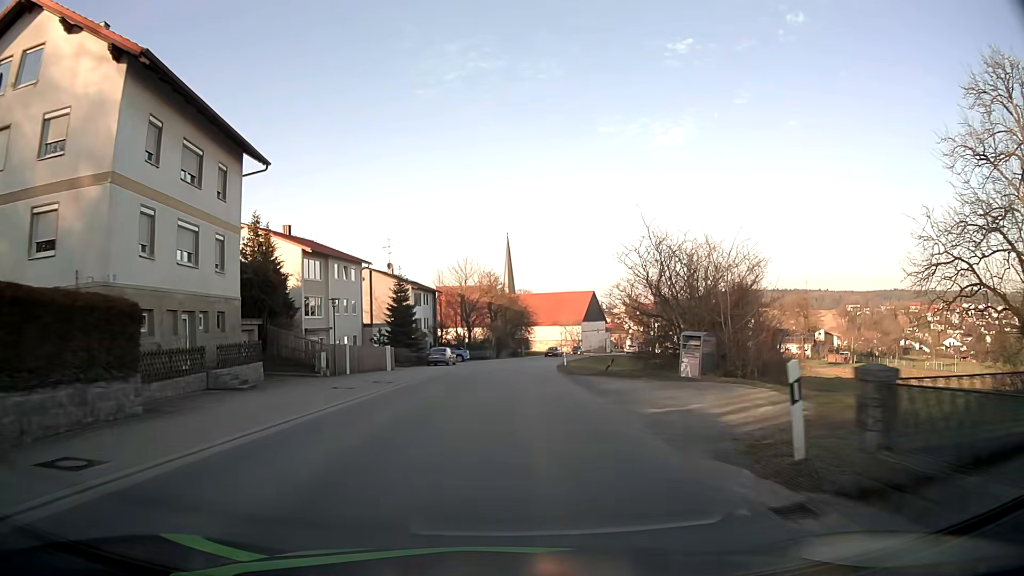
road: tertiary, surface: asphalt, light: Day
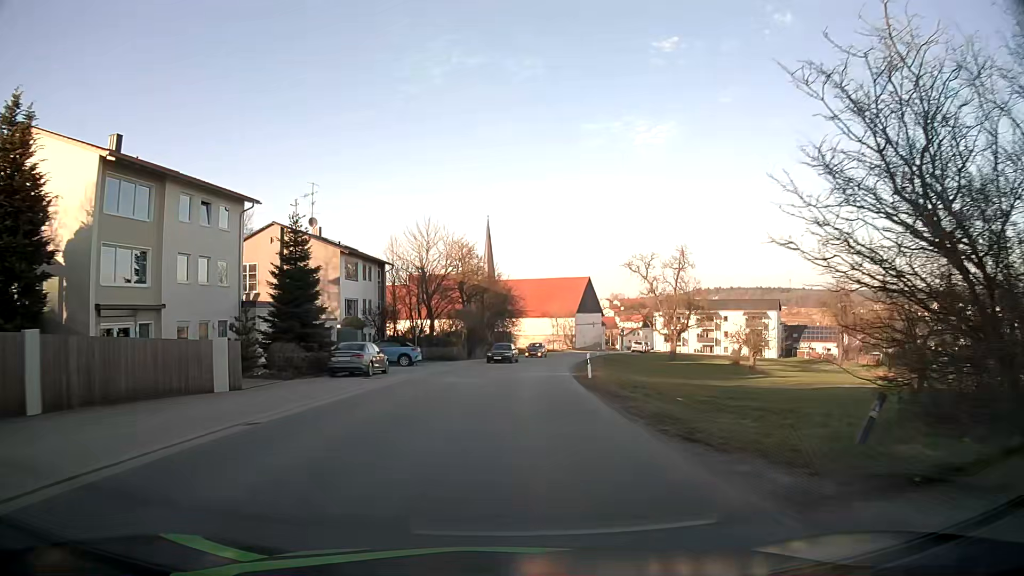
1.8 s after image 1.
(+0.2, +24.7) m; +2°
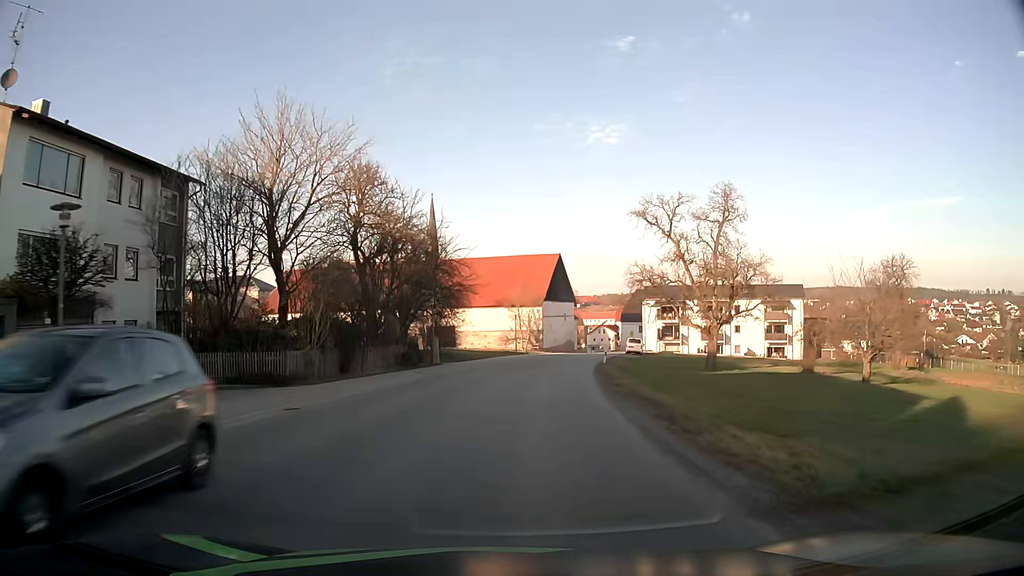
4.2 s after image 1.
(+1.1, +32.2) m; +4°
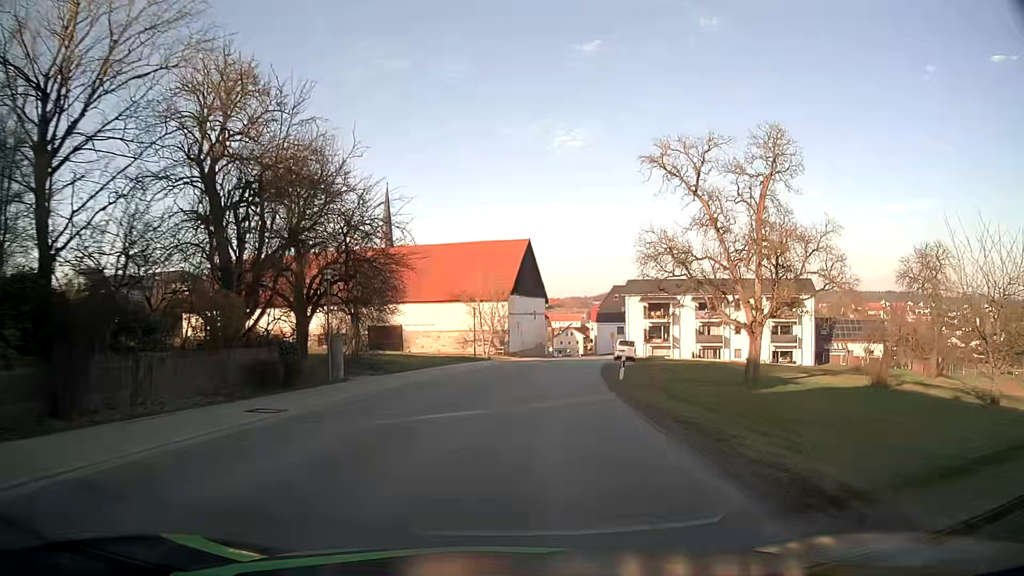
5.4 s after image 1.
(+0.4, +16.0) m; +3°
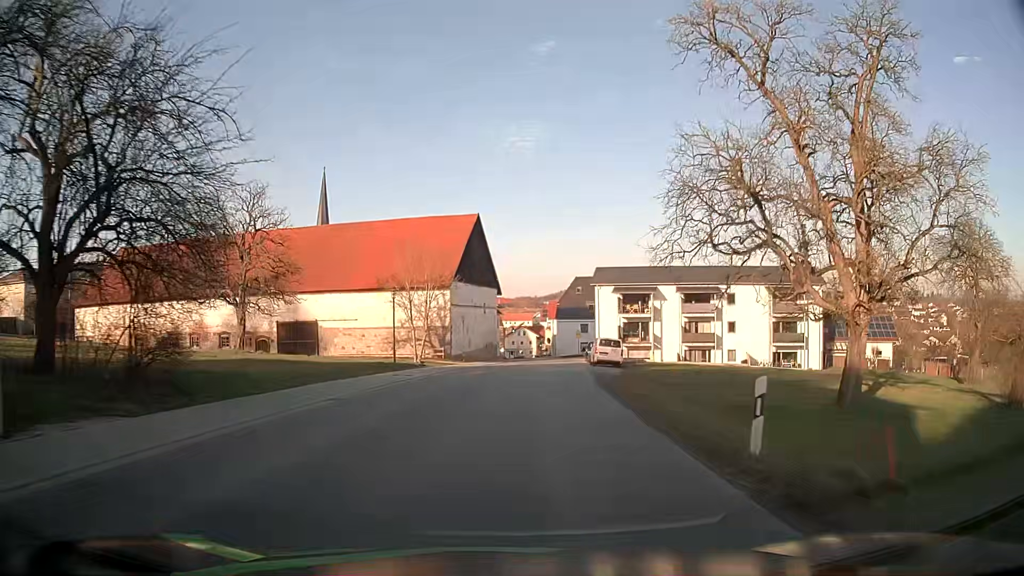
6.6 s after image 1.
(+0.5, +15.9) m; +4°
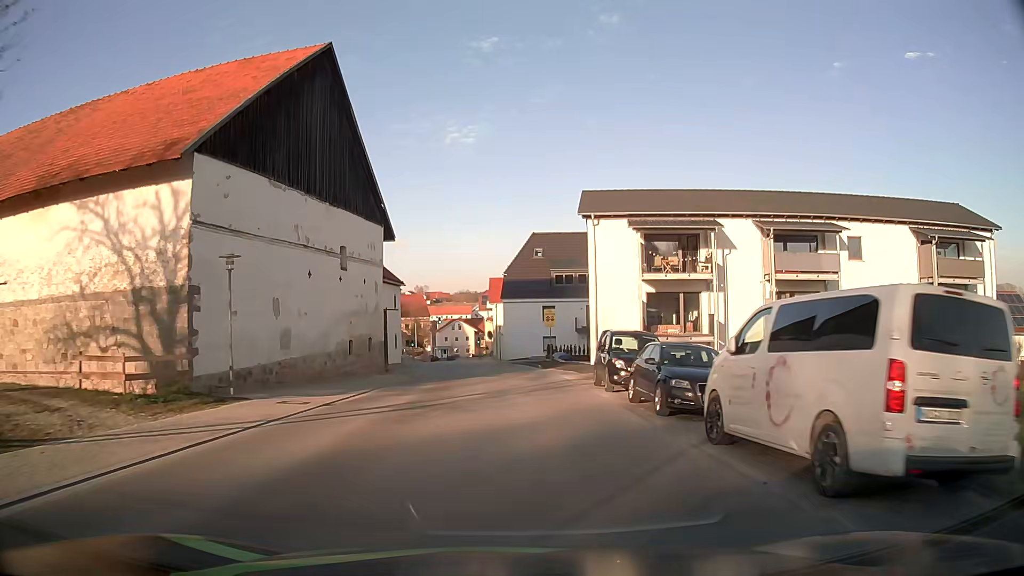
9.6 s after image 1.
(+2.5, +38.4) m; +5°
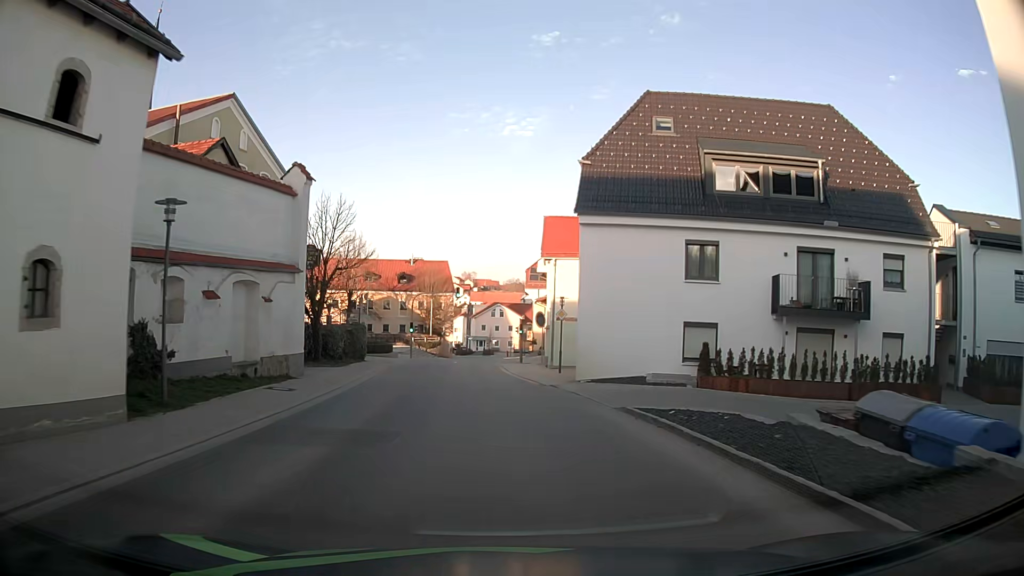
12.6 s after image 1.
(-0.7, +37.4) m; -5°
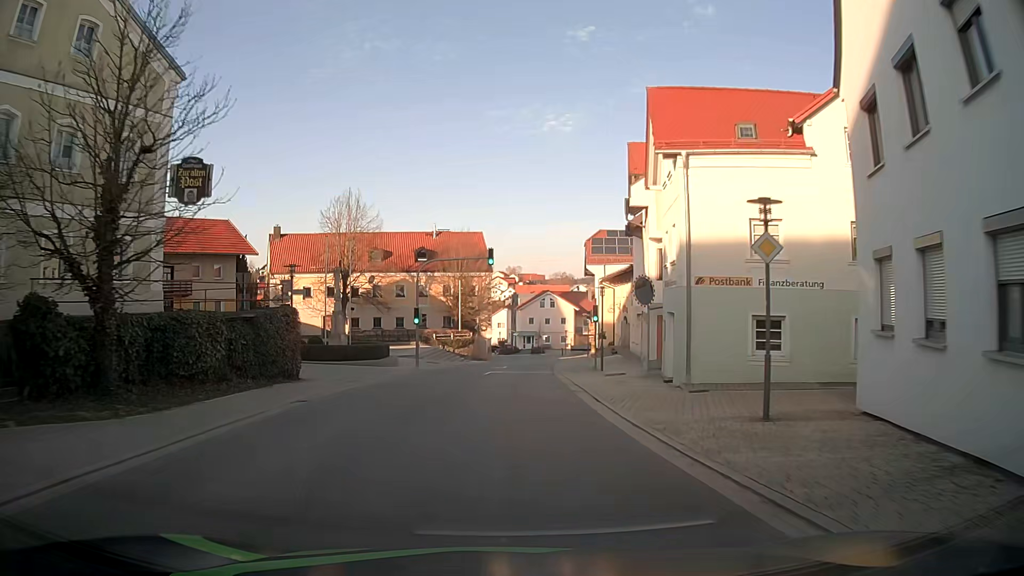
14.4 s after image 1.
(-0.6, +22.2) m; -4°
